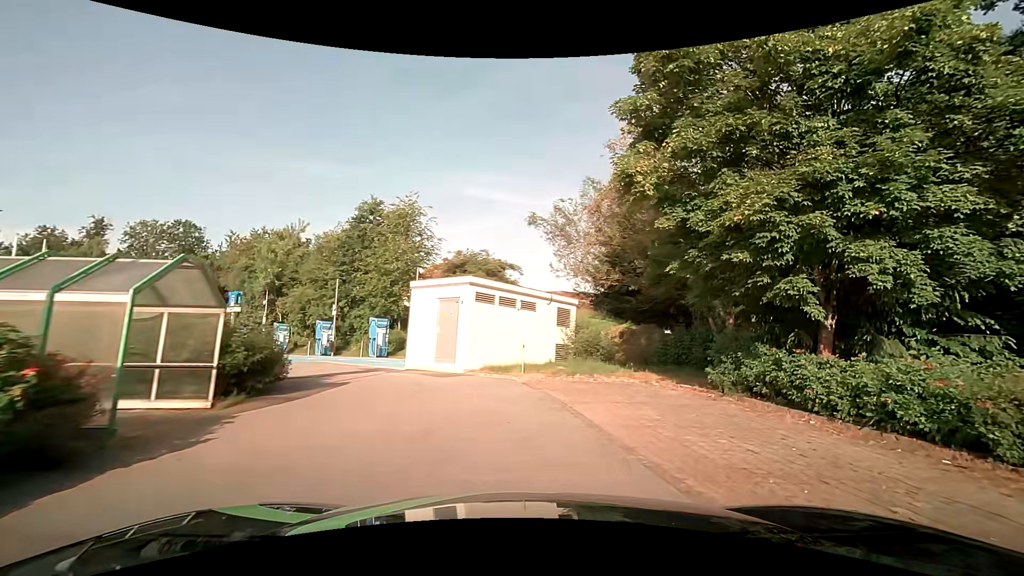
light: Day
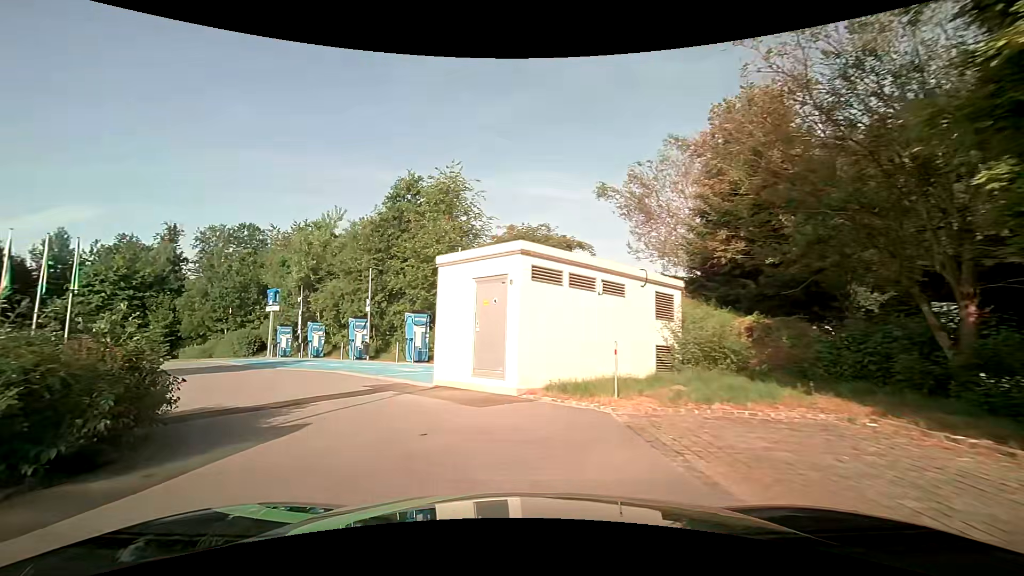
(-0.2, +6.5) m; -8°
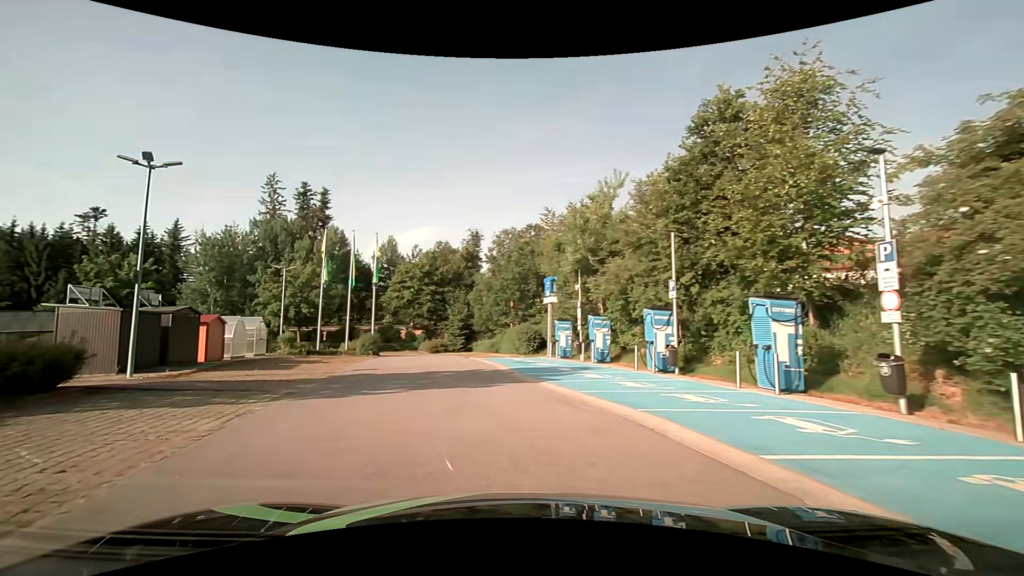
(-2.6, +9.6) m; -32°
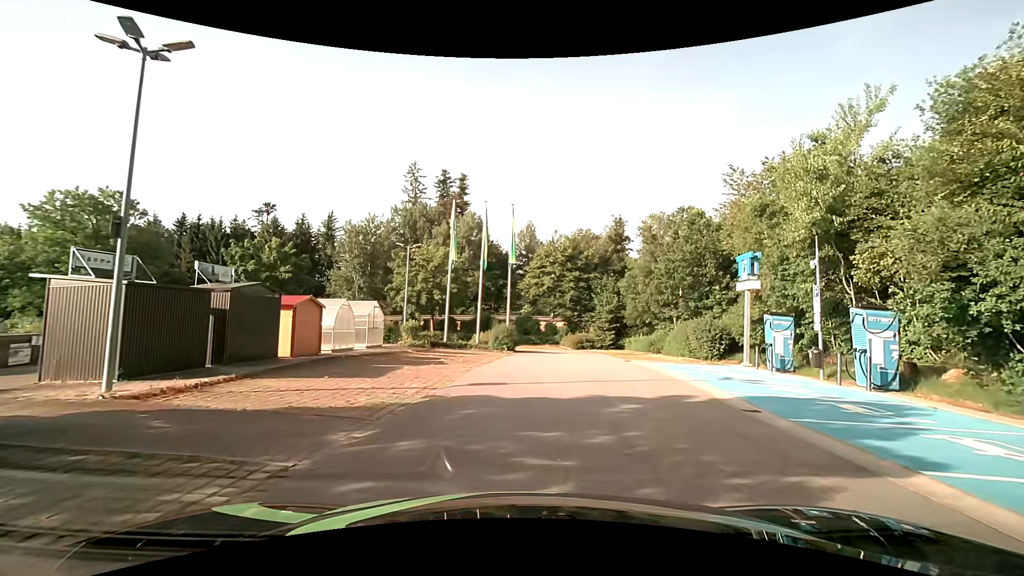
(-1.3, +7.5) m; -16°
